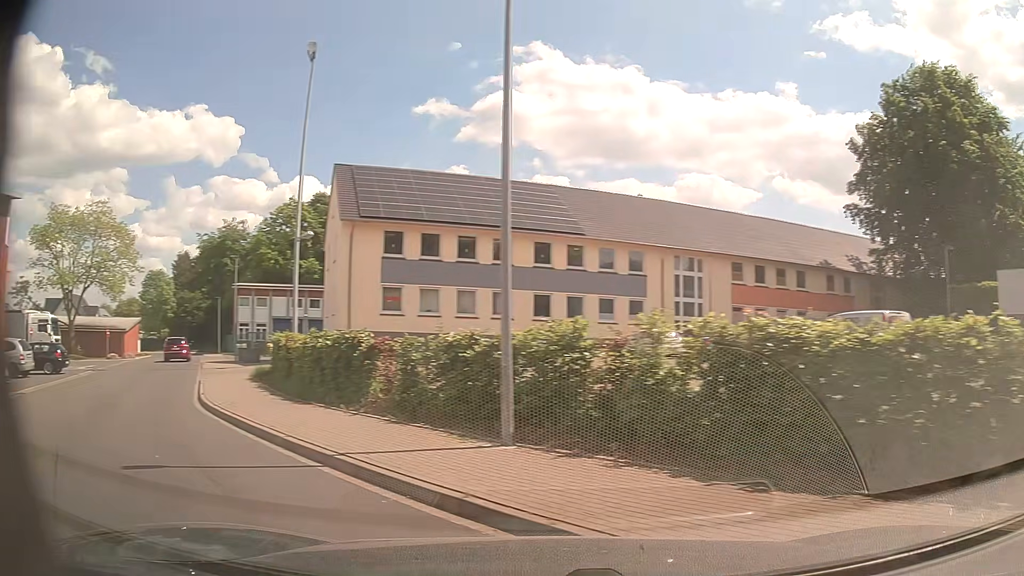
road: service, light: Day
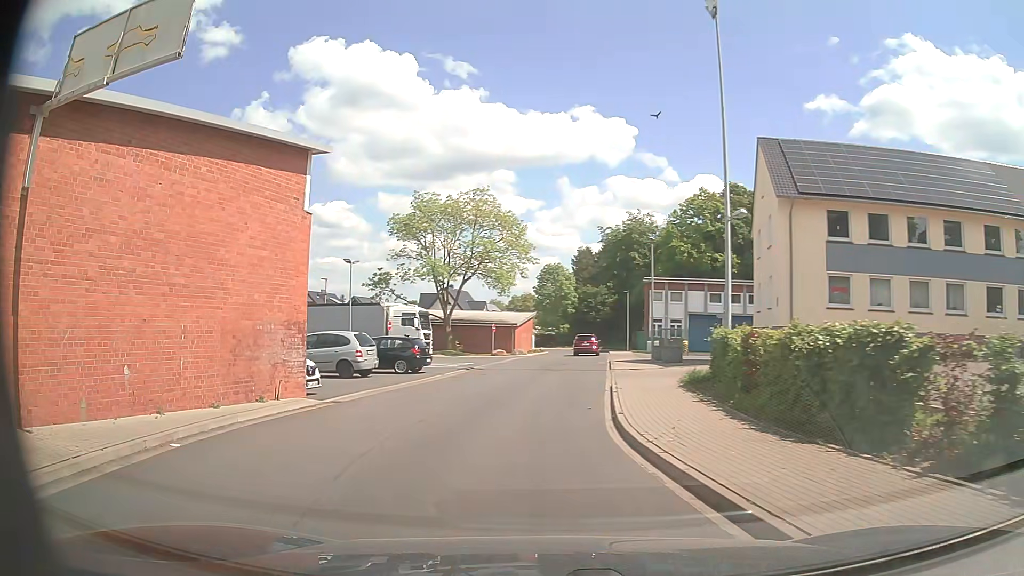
(-2.1, +5.2) m; -37°
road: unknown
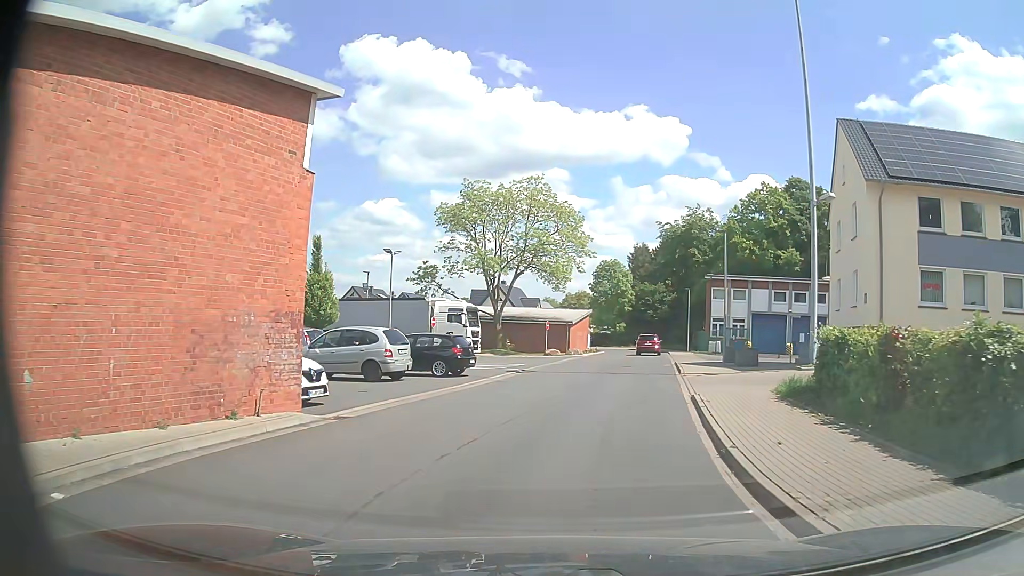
(-0.3, +3.7) m; -6°
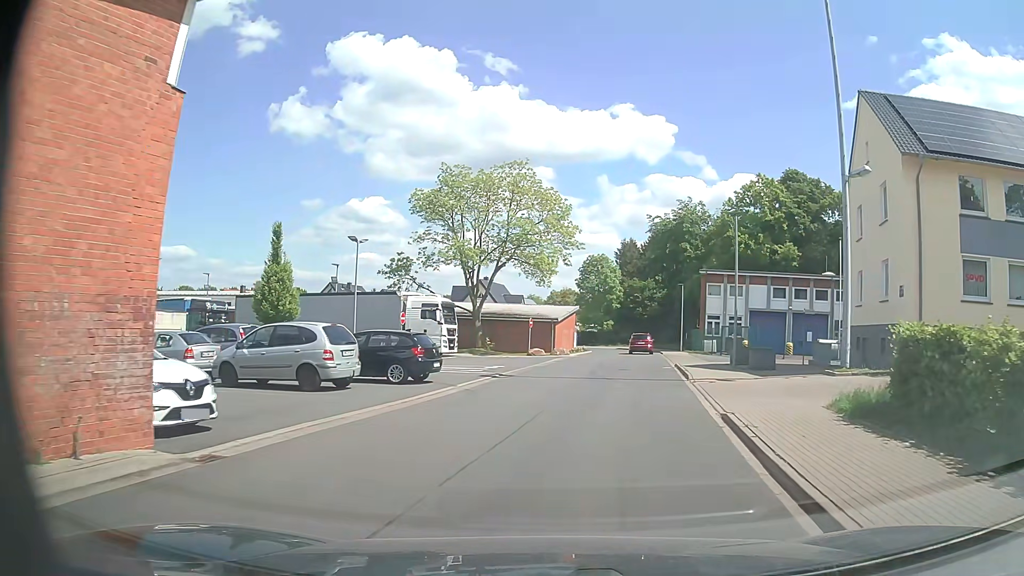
(+0.1, +4.3) m; +2°
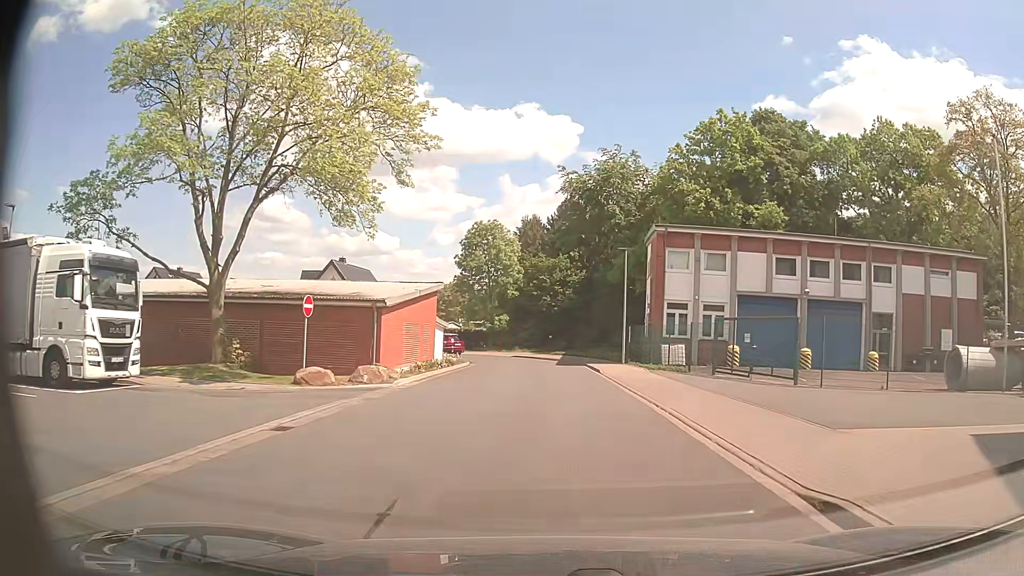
(+2.5, +25.8) m; +8°
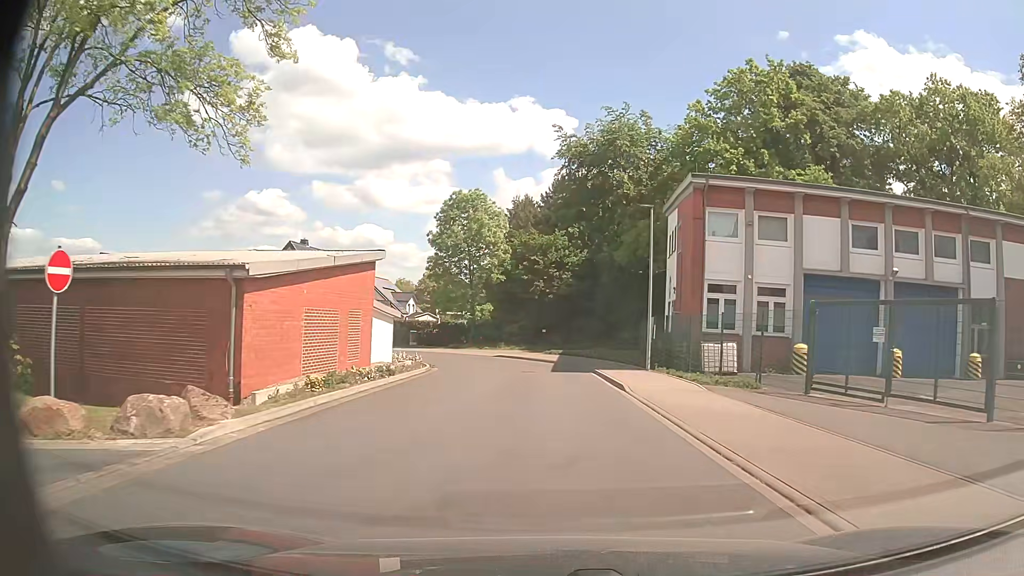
(+0.1, +10.6) m; 0°
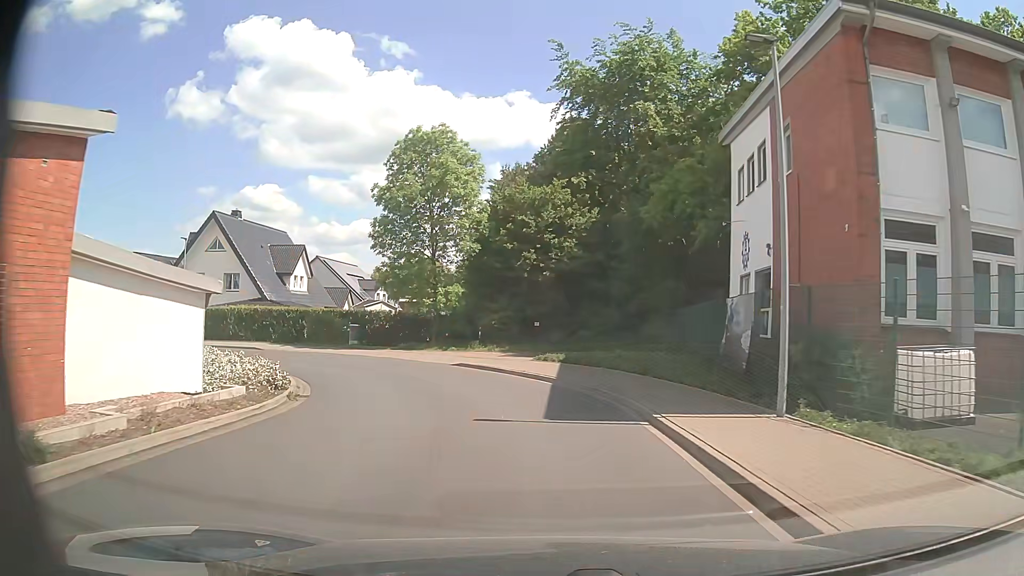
(+0.2, +14.7) m; +1°
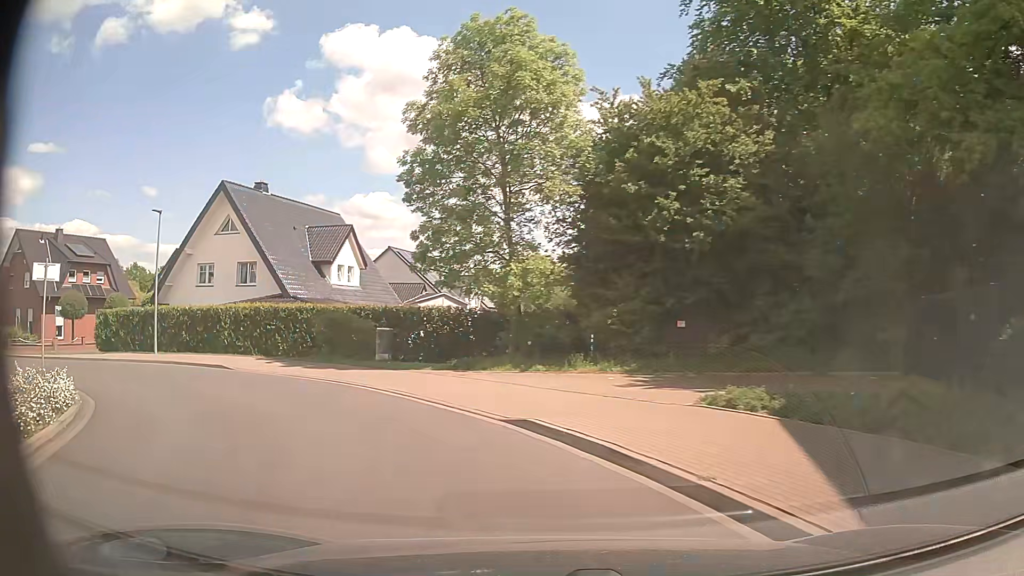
(-0.6, +13.8) m; -9°
(-2, +10) (-8, +17) (-17, +22) (-27, +24) (-37, +26) (-47, +28) (-57, +30) (-66, +32) (-76, +34) (-86, +36) m
